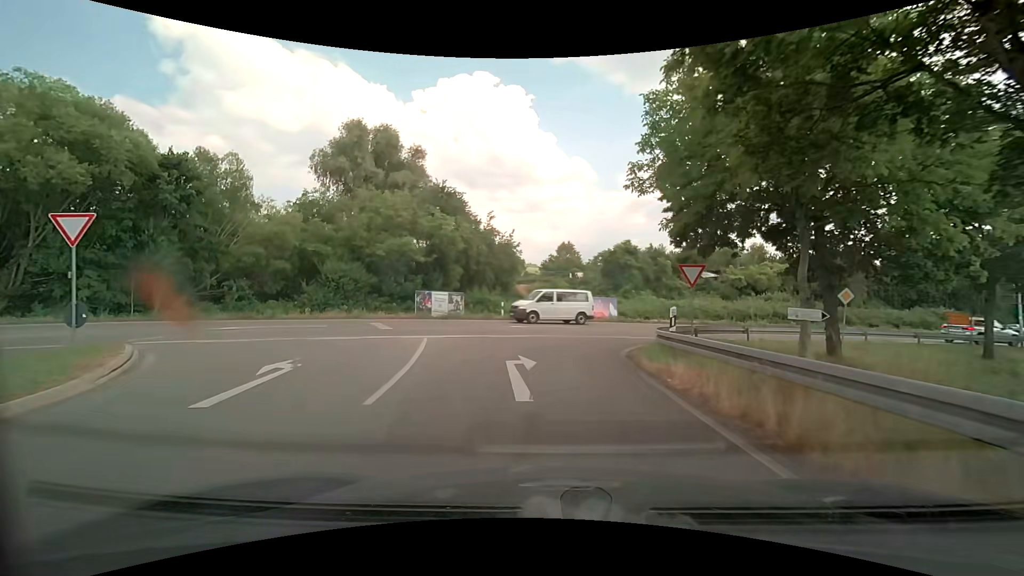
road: primary_link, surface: asphalt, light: Day
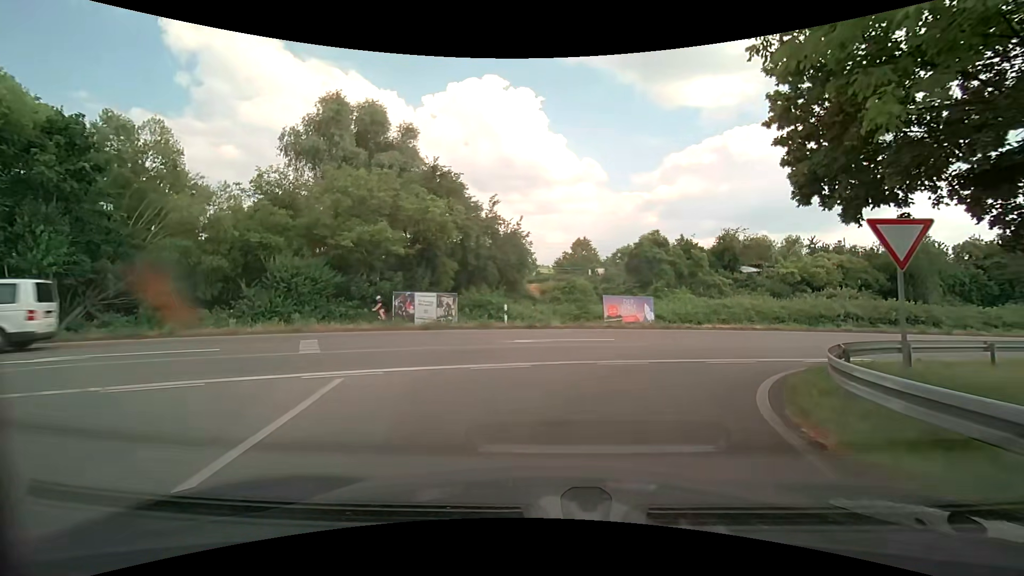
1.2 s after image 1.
(-0.2, +7.9) m; 0°
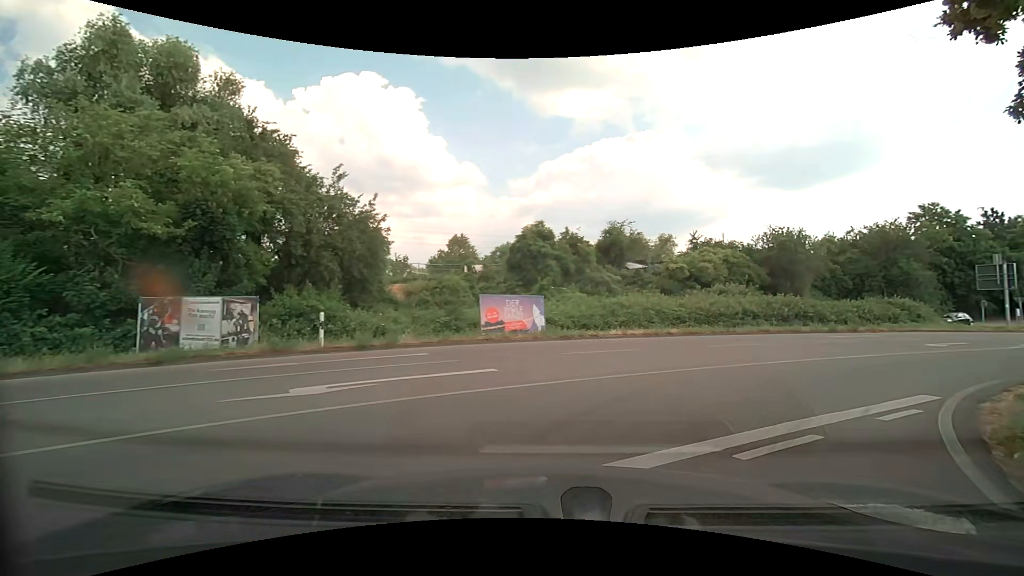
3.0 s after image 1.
(+0.5, +8.1) m; +13°
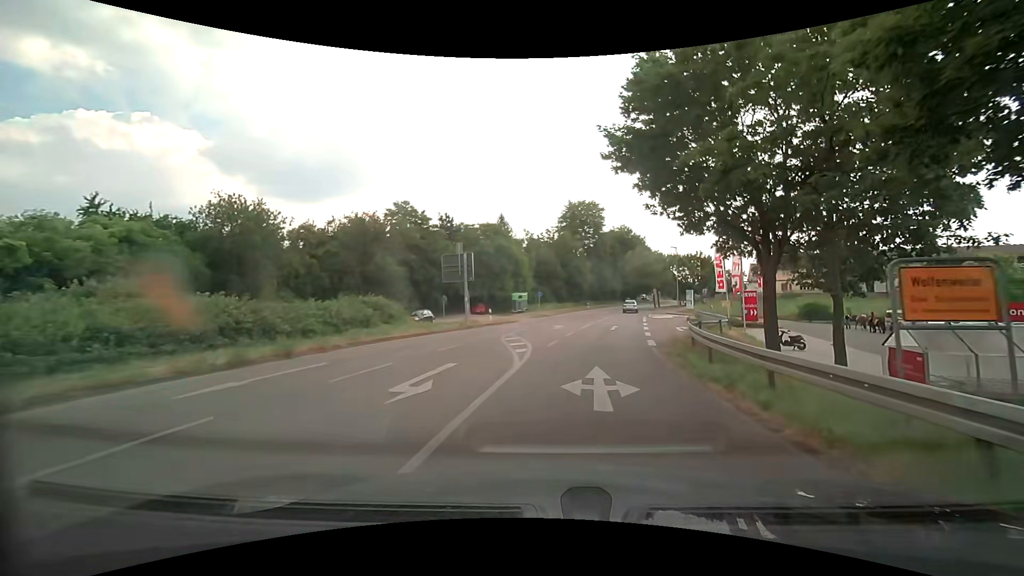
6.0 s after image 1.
(+9.3, +15.8) m; +52°
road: secondary
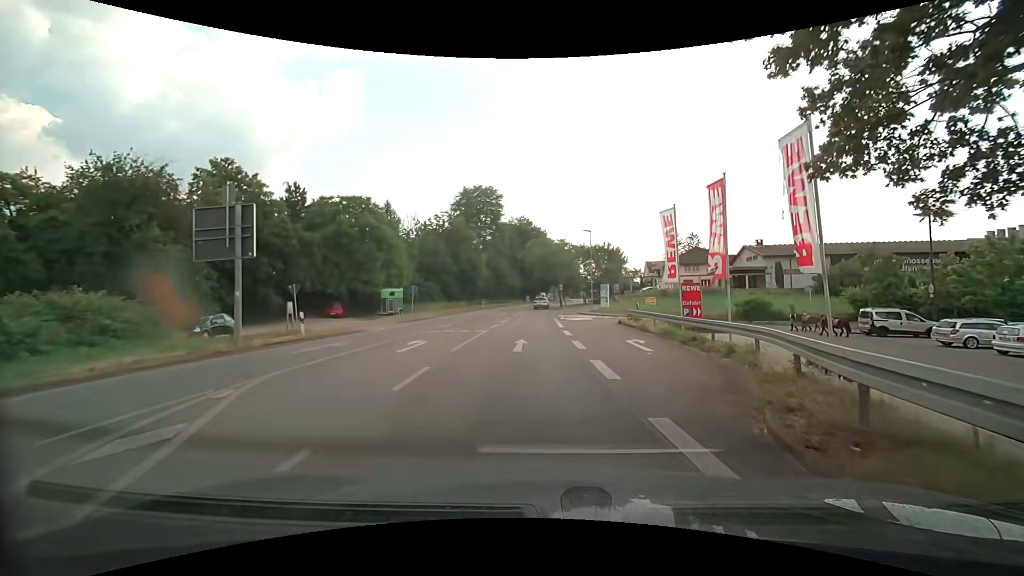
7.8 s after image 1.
(+1.3, +15.2) m; +11°
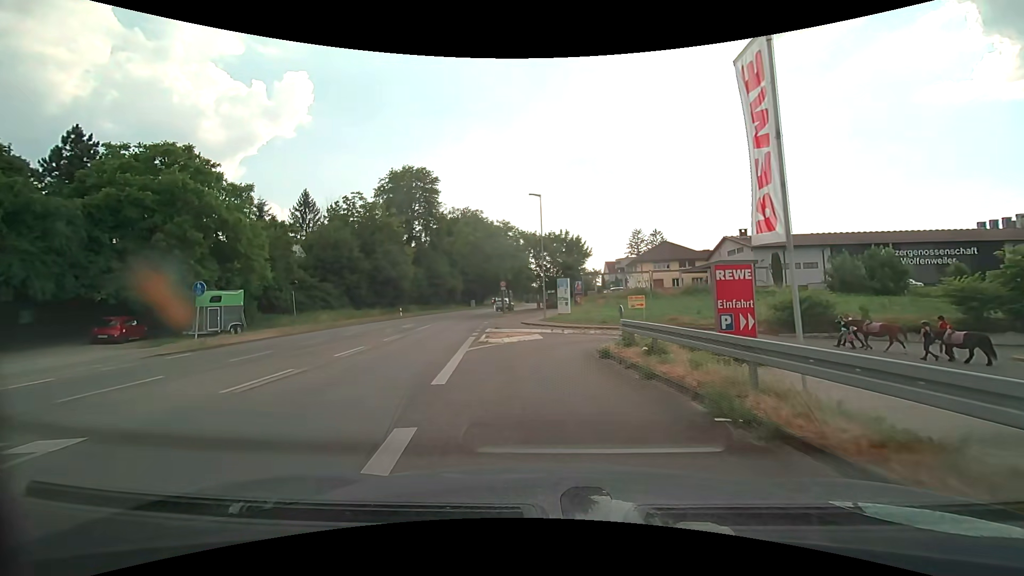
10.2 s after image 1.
(+2.2, +18.3) m; +6°
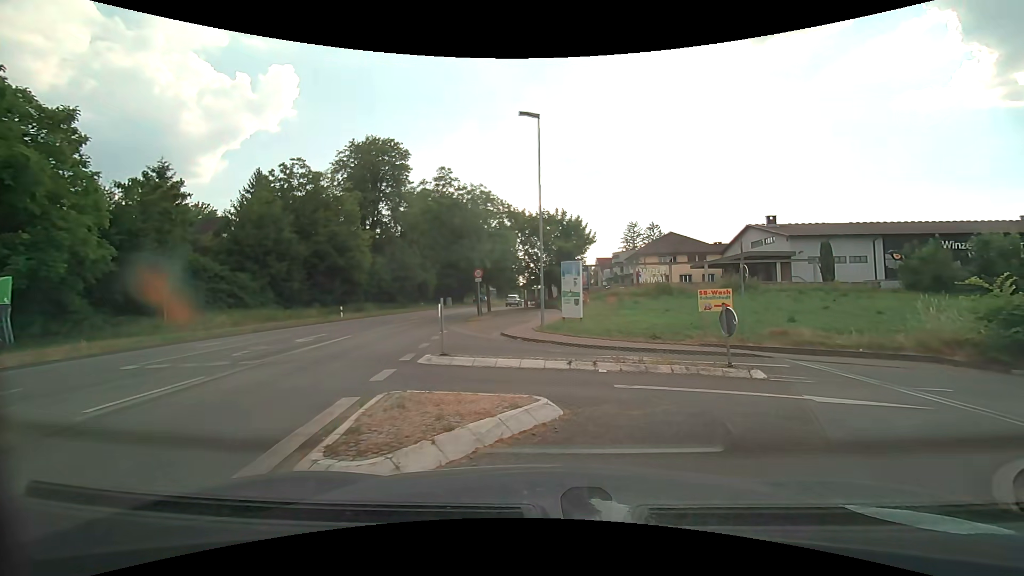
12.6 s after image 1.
(-0.5, +13.3) m; +2°
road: service
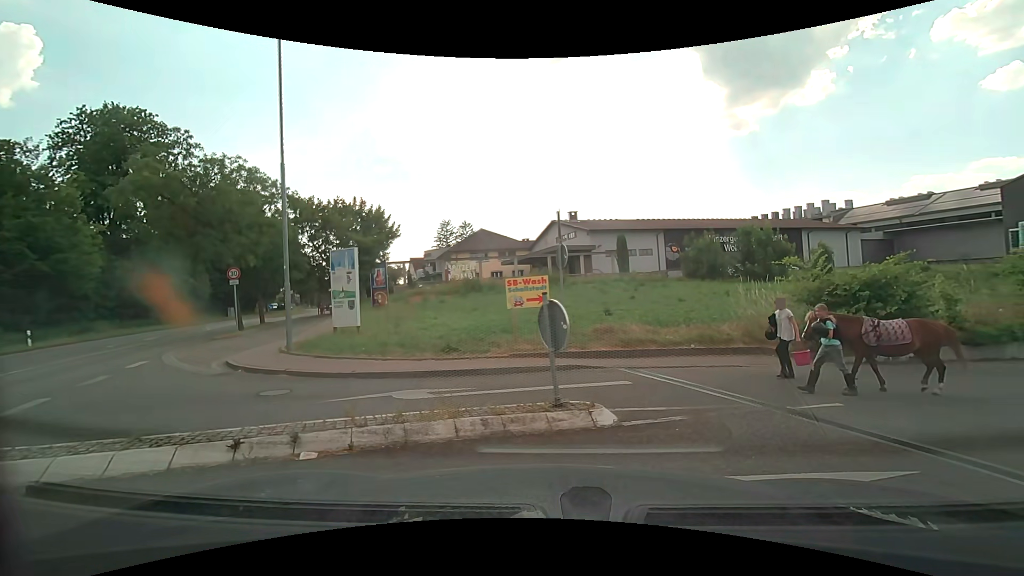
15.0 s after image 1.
(+1.0, +5.1) m; +19°
